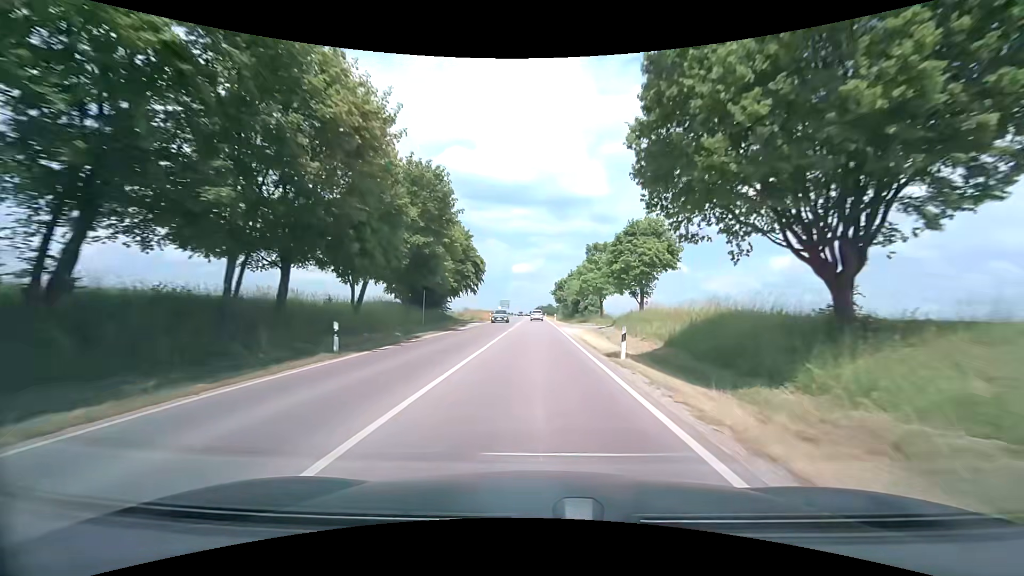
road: secondary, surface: asphalt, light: Day
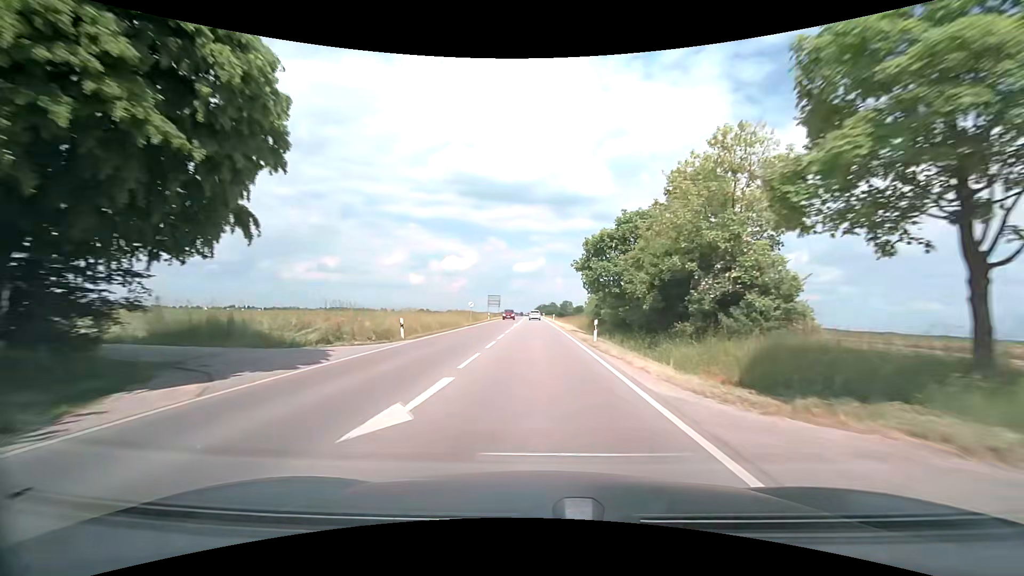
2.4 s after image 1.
(+0.2, +45.7) m; 0°
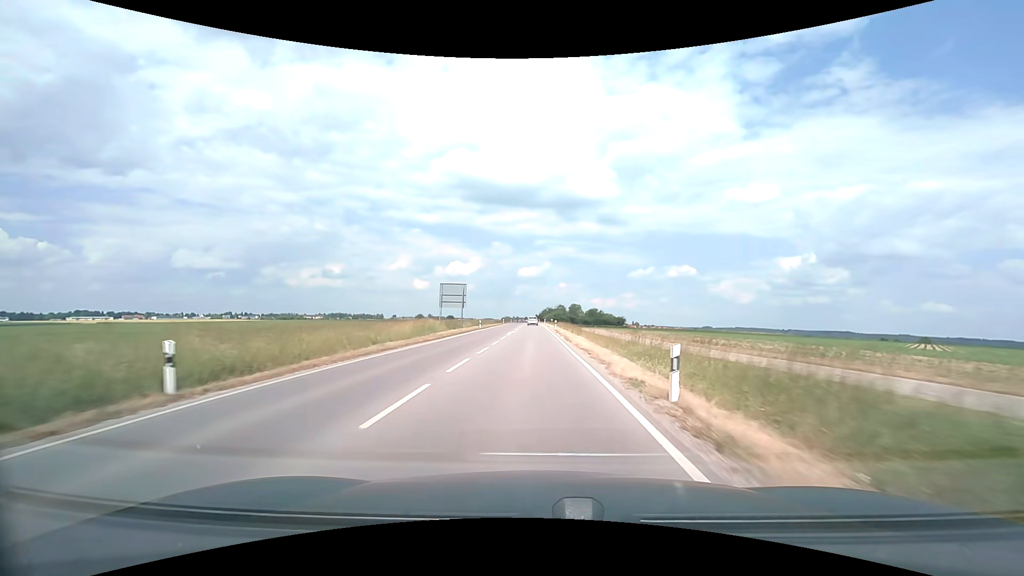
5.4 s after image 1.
(-0.1, +60.6) m; -1°
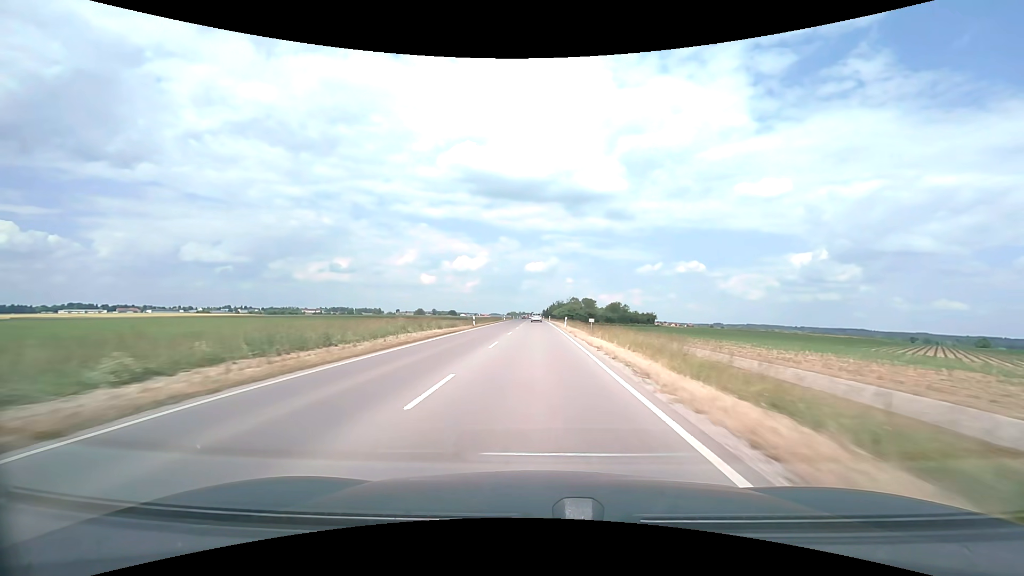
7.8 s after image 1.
(-0.5, +60.0) m; -1°
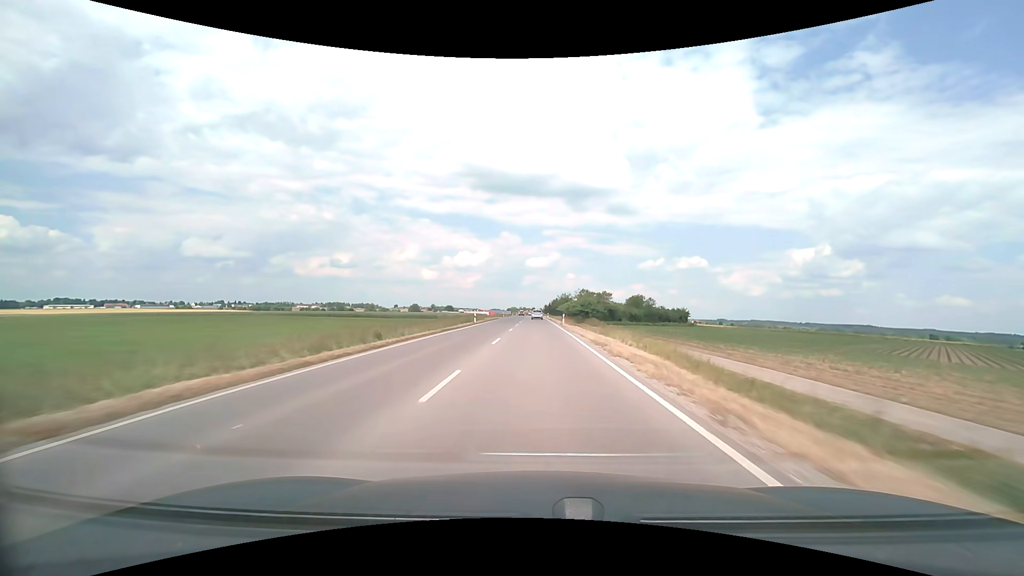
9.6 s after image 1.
(-0.2, +48.0) m; 0°
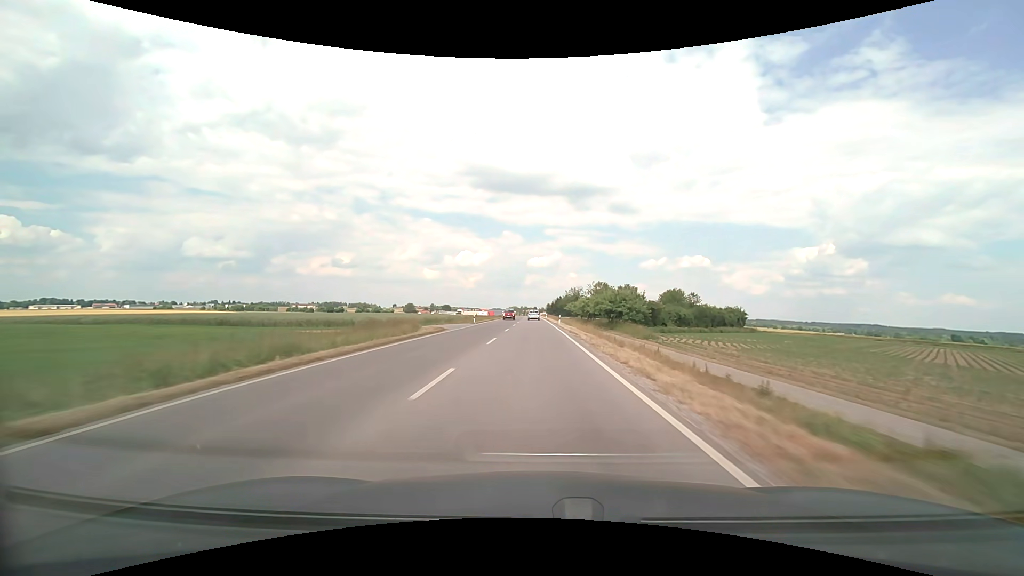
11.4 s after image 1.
(0.0, +47.9) m; 0°
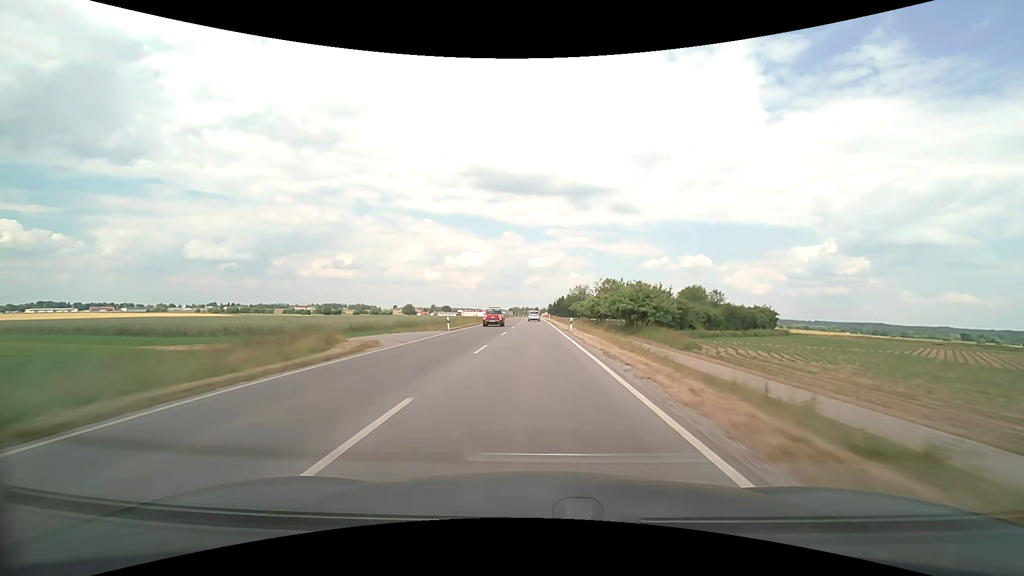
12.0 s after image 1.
(0.0, +15.9) m; 0°
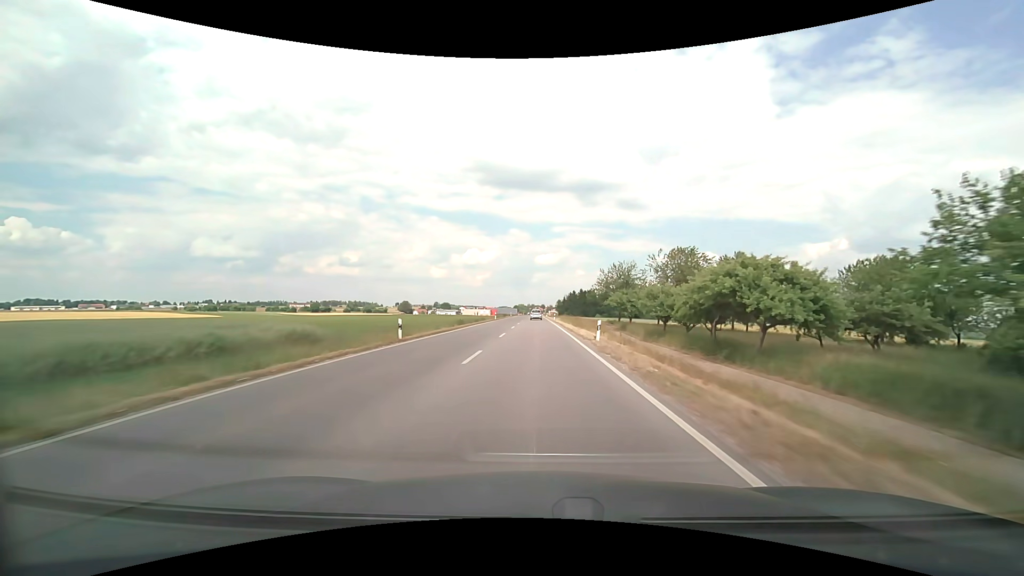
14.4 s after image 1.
(-0.4, +63.9) m; -1°
(0, +10) (0, +20) (0, +30) (0, +40) (0, +50) (0, +60) (0, +70) (0, +80) (0, +90) (0, +100) m
